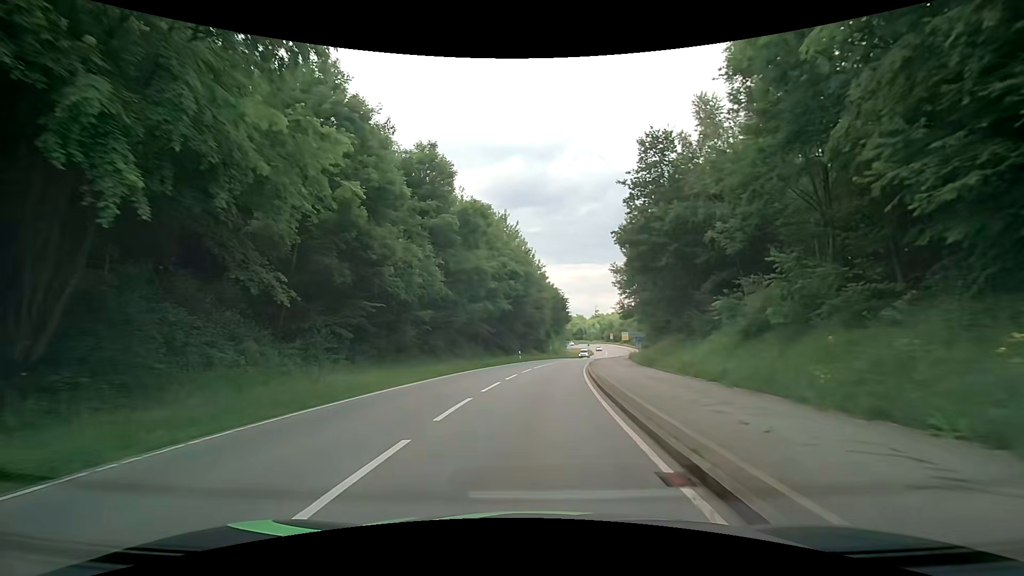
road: secondary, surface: asphalt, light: Day
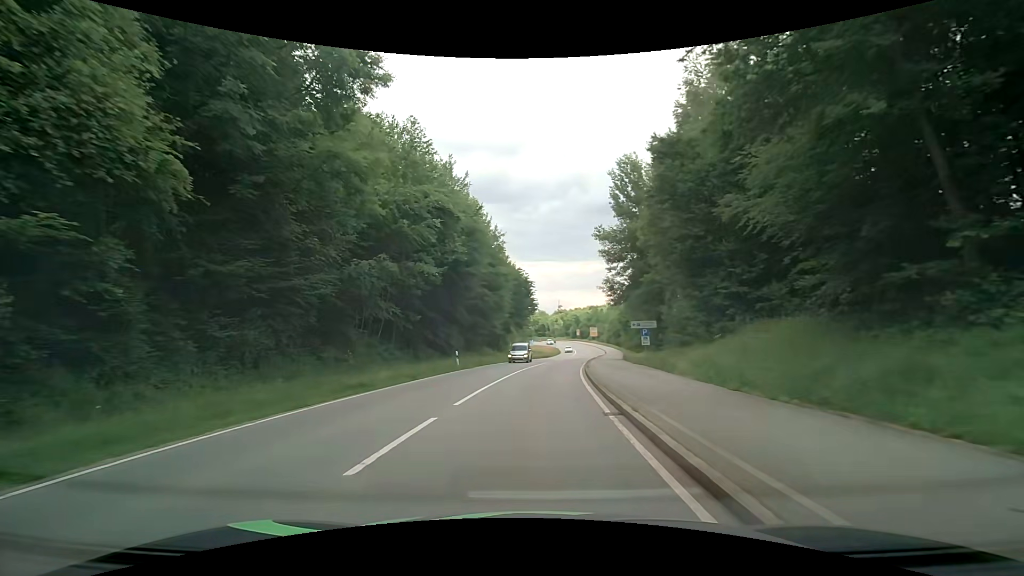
(+1.0, +21.7) m; +5°
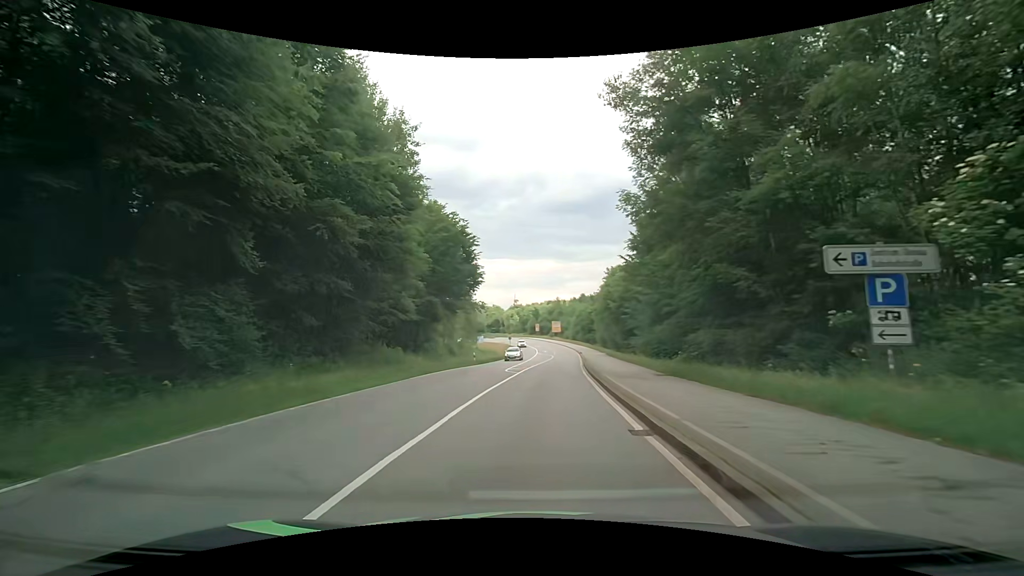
(+0.9, +29.1) m; +4°
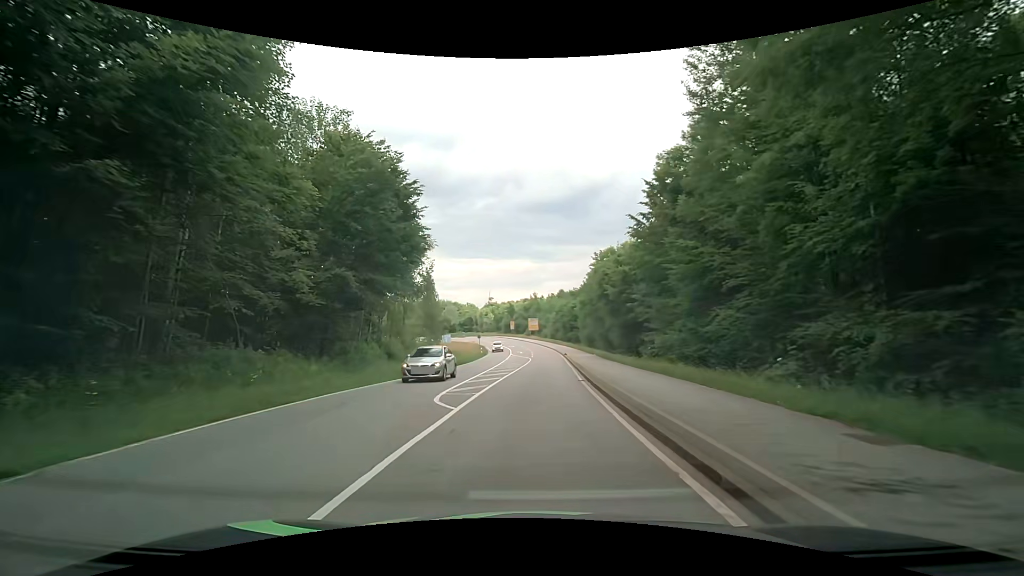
(+0.5, +14.7) m; +3°
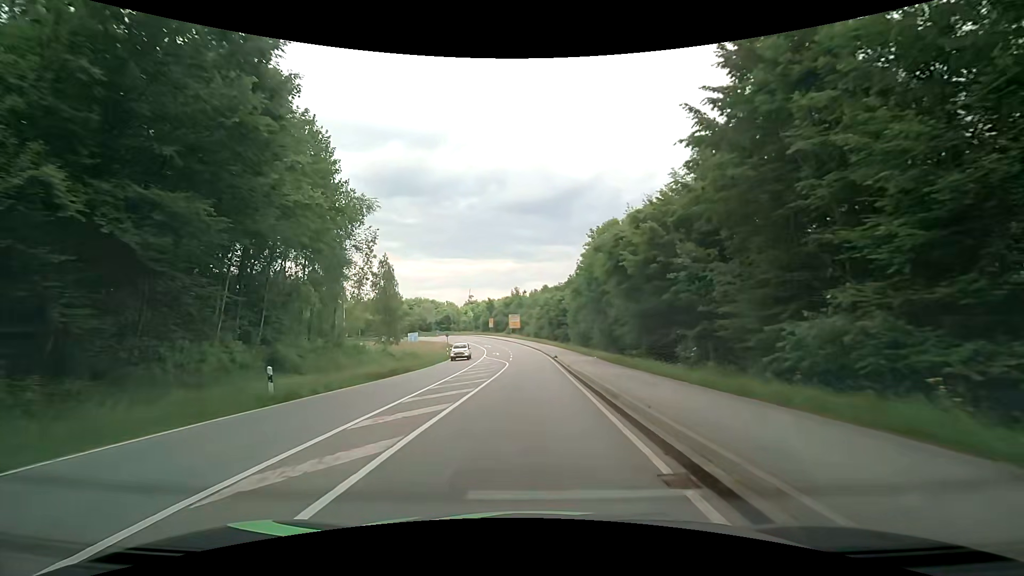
(+0.6, +14.9) m; +3°
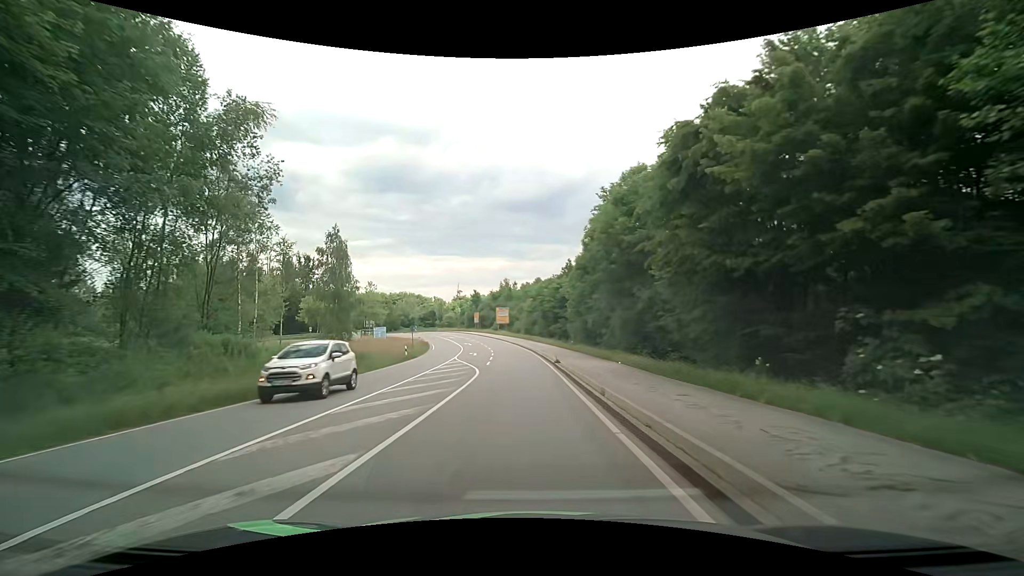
(+0.2, +15.0) m; +1°
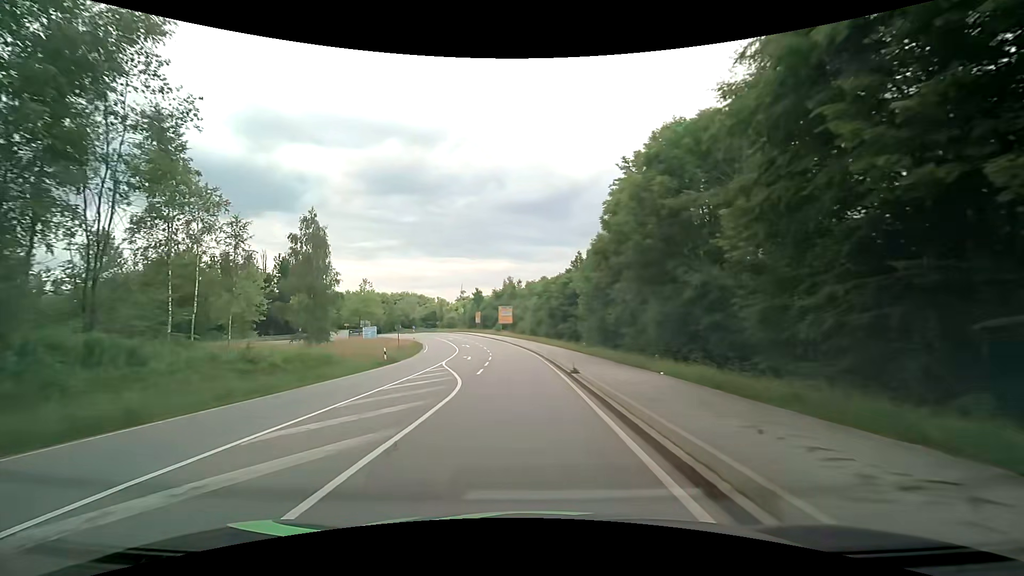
(0.0, +7.4) m; 0°
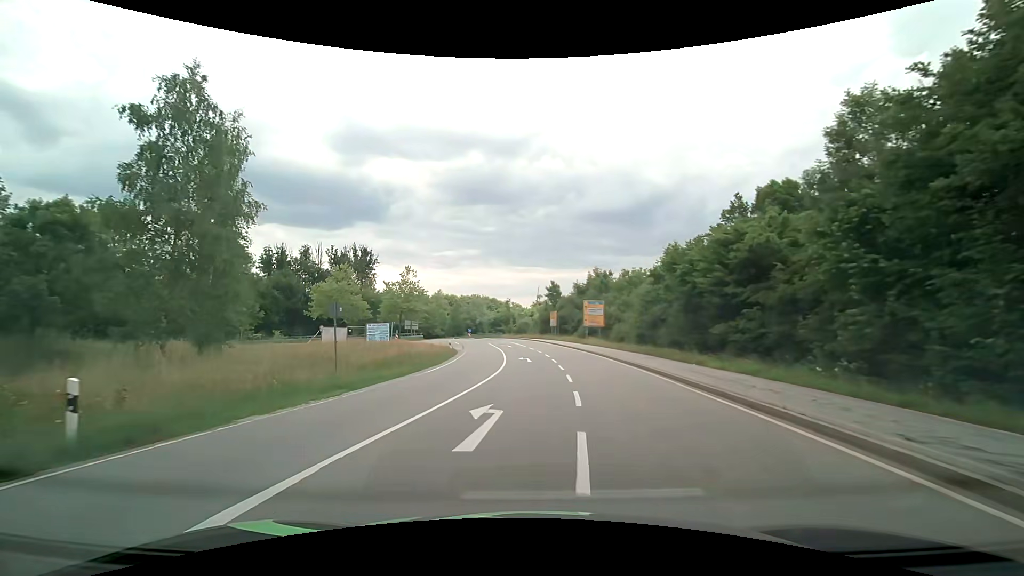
(-2.3, +28.1) m; -9°
(0, +10) (0, +20) (0, +30) (0, +40) (-1, +50) (-3, +60) (-5, +69) (-13, +76) (-23, +74) (-31, +69) m
